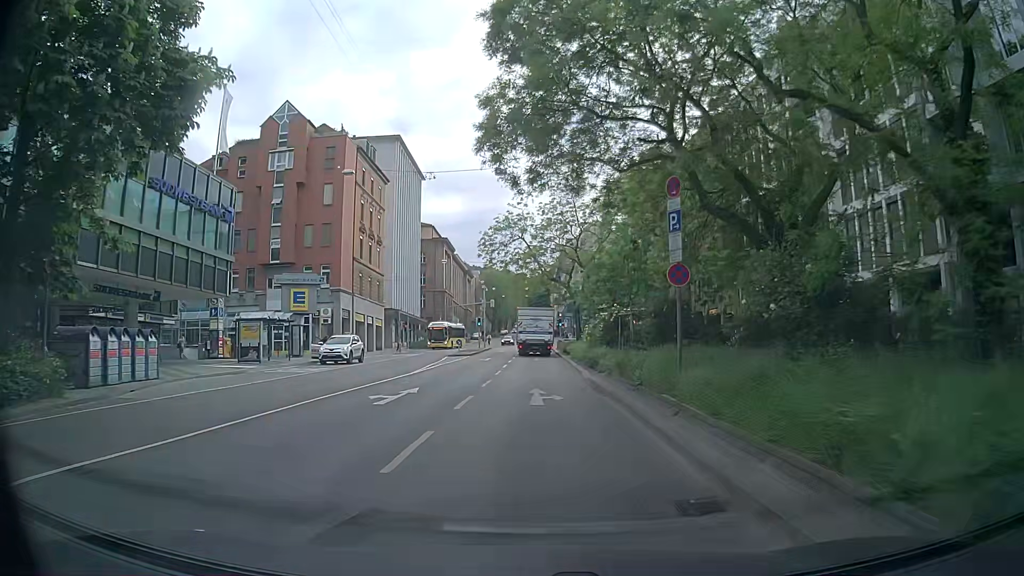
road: secondary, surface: asphalt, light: Day
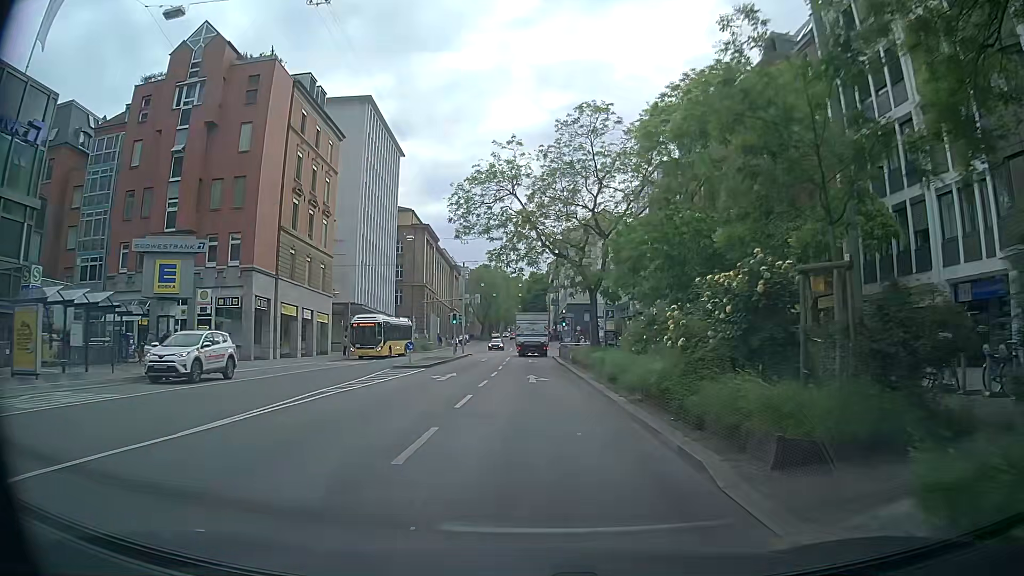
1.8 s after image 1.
(-0.1, +18.0) m; 0°
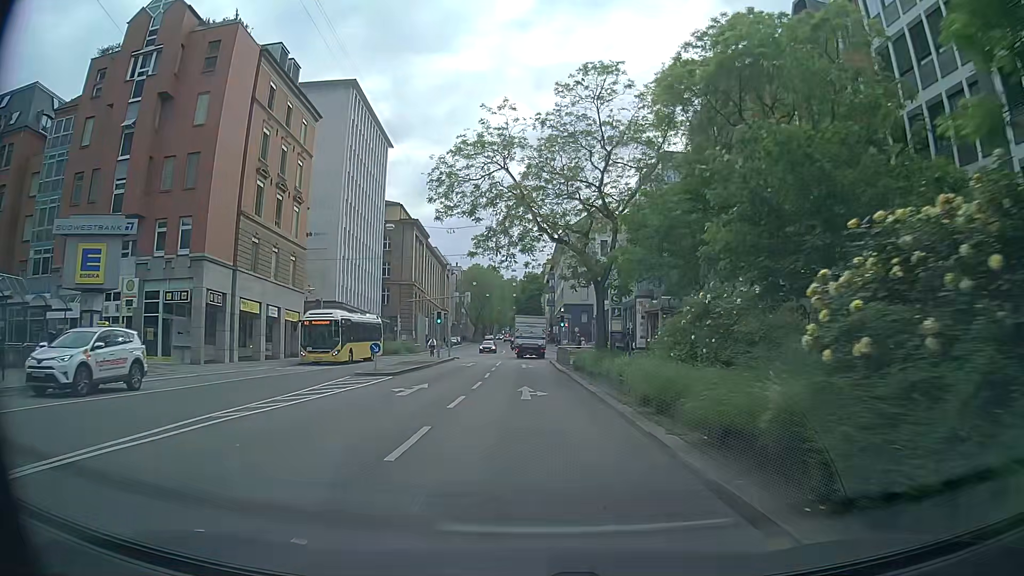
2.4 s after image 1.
(+0.1, +5.9) m; +2°
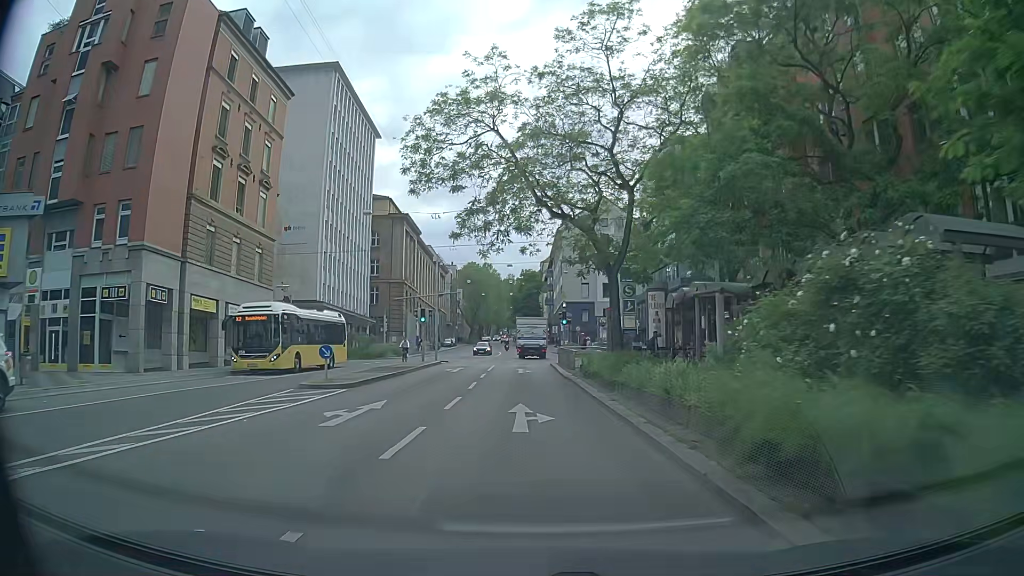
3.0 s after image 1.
(-0.1, +5.9) m; -1°
